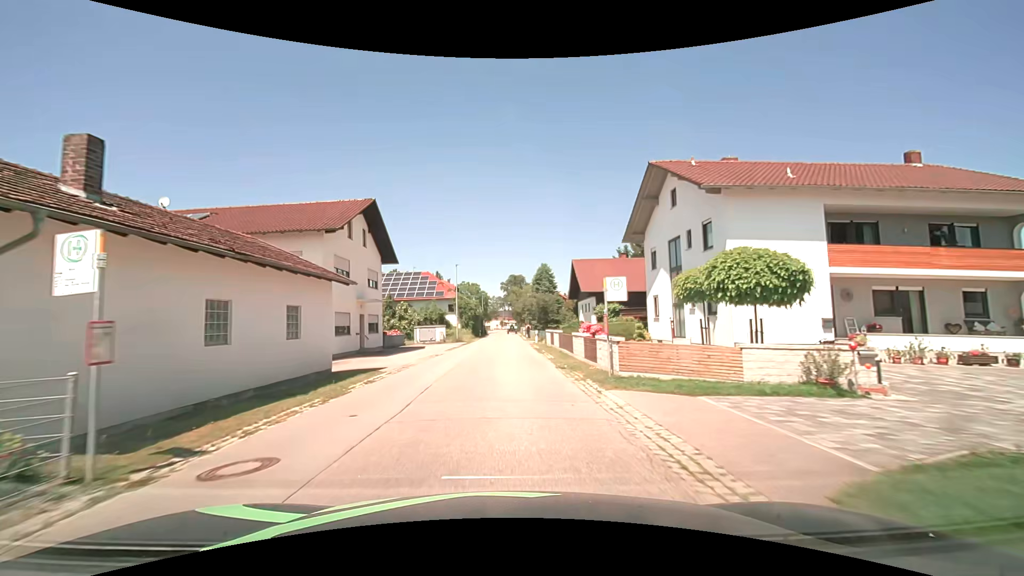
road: secondary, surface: asphalt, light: Day
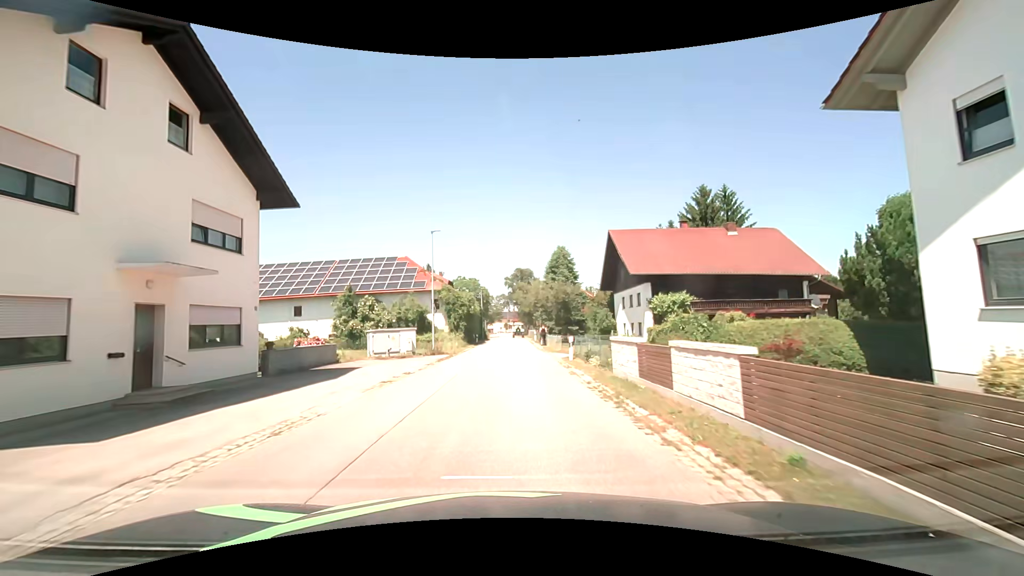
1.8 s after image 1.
(-0.2, +19.6) m; -1°
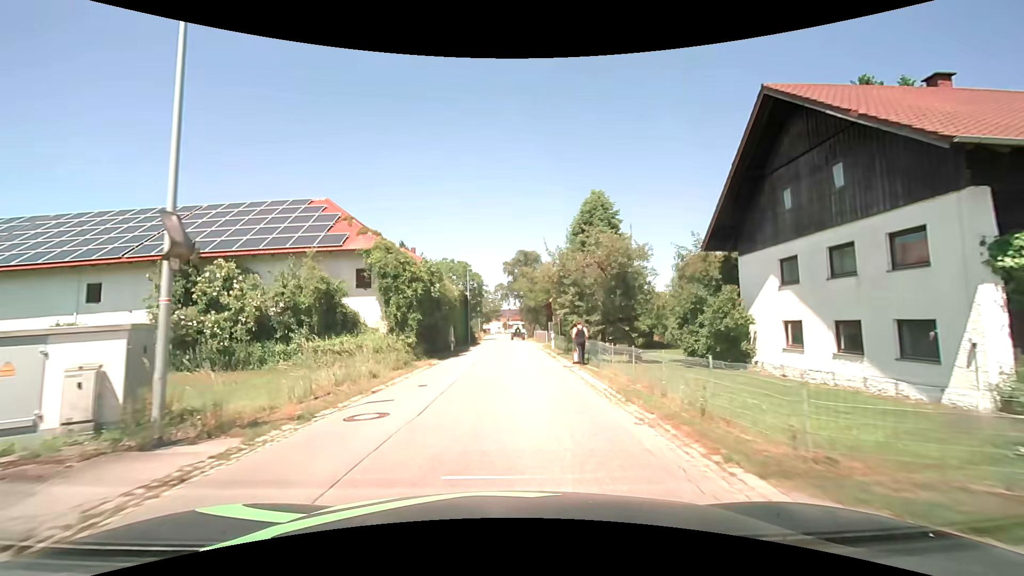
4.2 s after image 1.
(+0.3, +25.2) m; 0°
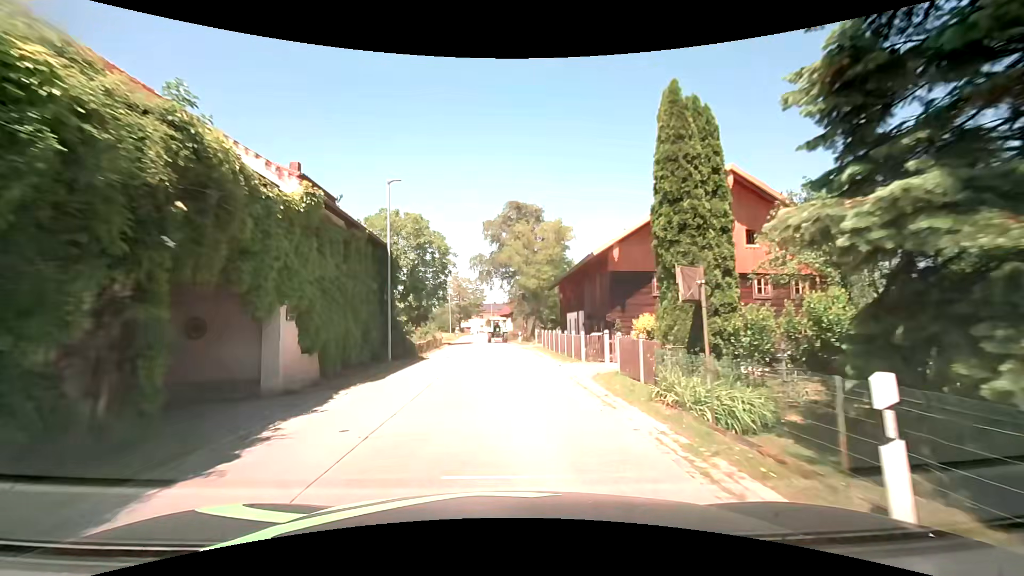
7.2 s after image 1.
(+0.6, +31.4) m; +2°
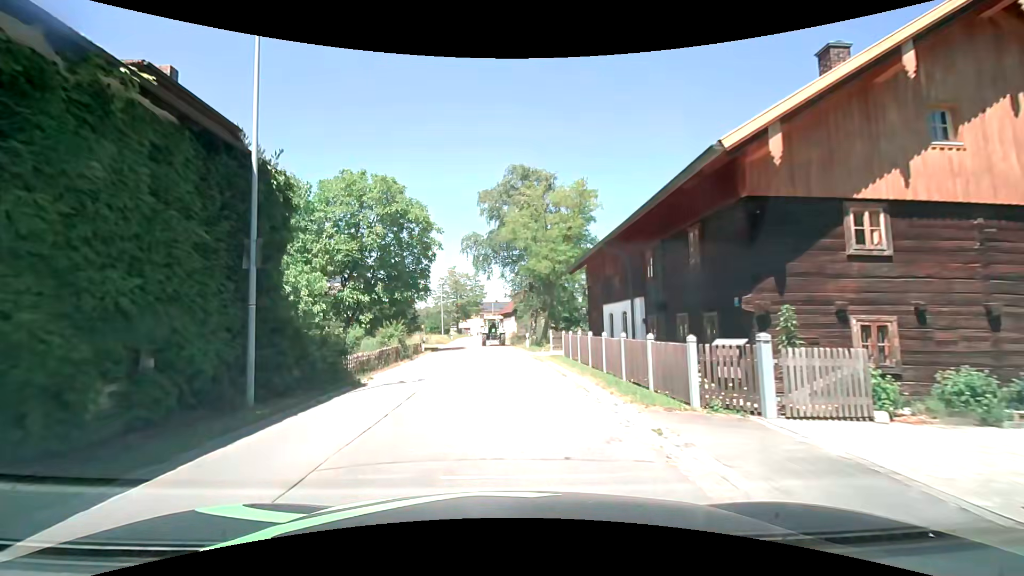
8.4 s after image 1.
(0.0, +11.7) m; -1°
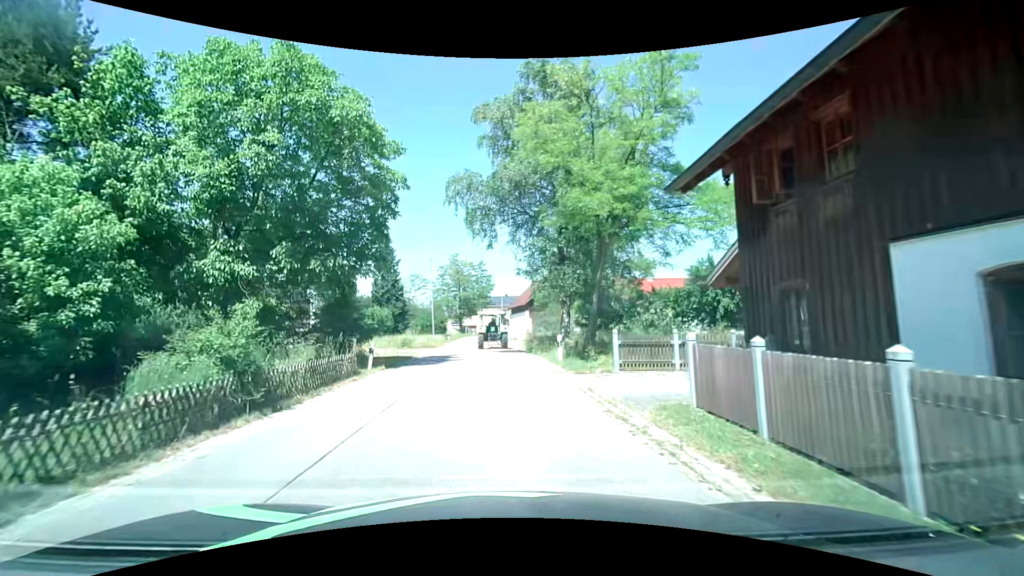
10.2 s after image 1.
(+0.1, +15.4) m; 0°
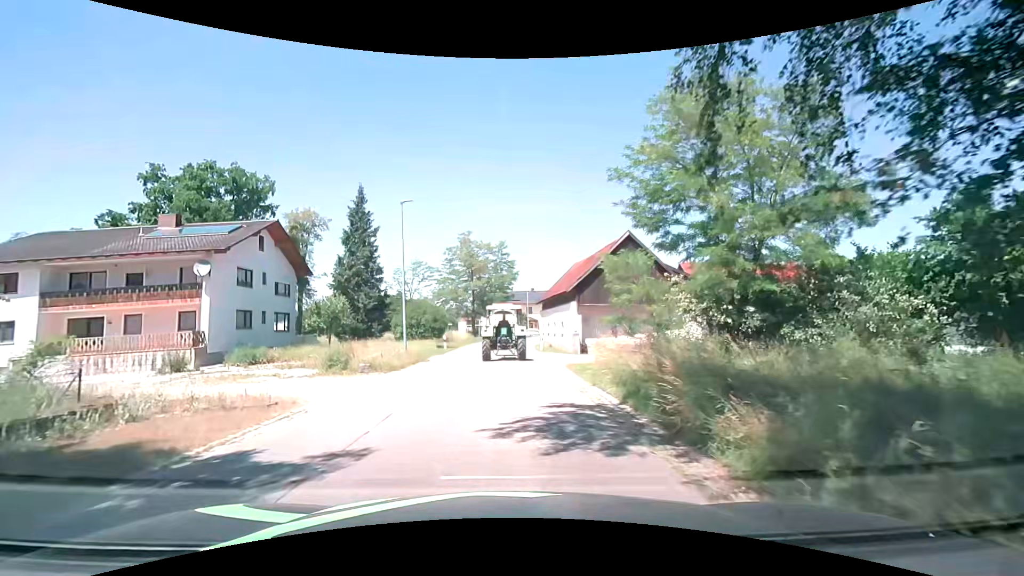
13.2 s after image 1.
(-0.5, +21.1) m; -3°
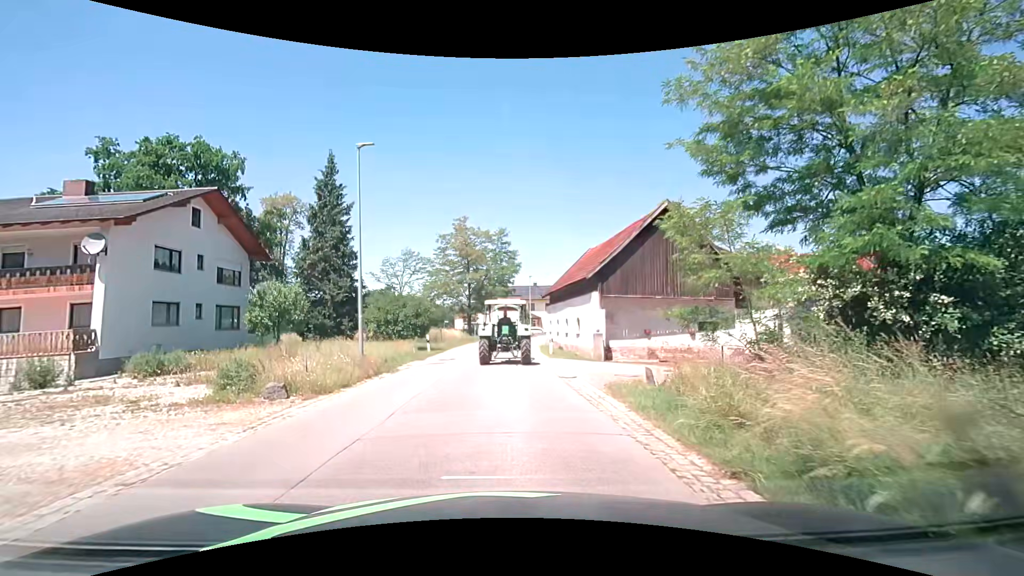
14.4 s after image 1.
(0.0, +7.3) m; -1°
(0, +10) (0, +20) (+1, +30) (+1, +40) (+3, +50) (+6, +59) (+11, +68) (+18, +75) (+26, +82) (+33, +88) m
